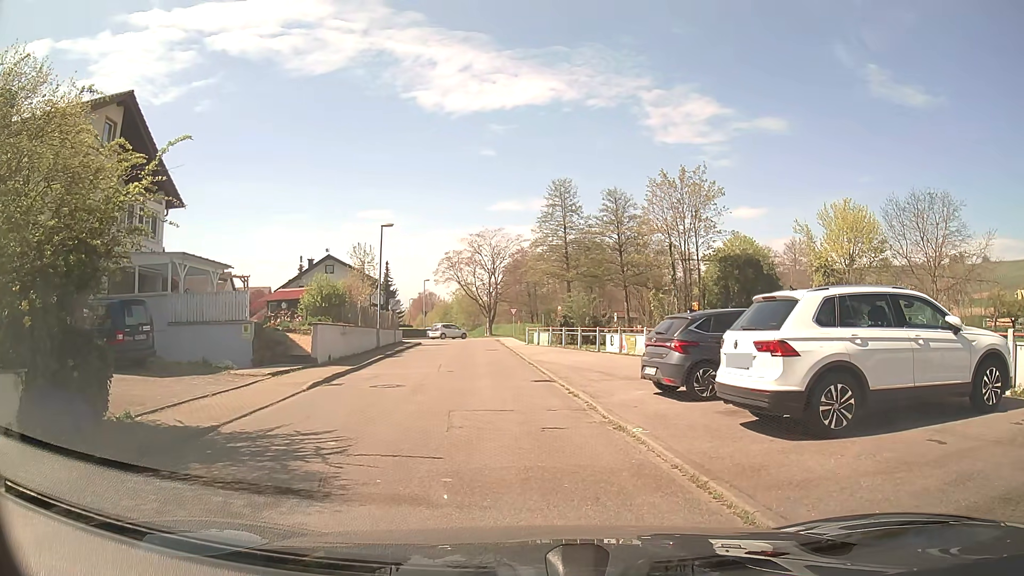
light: Day
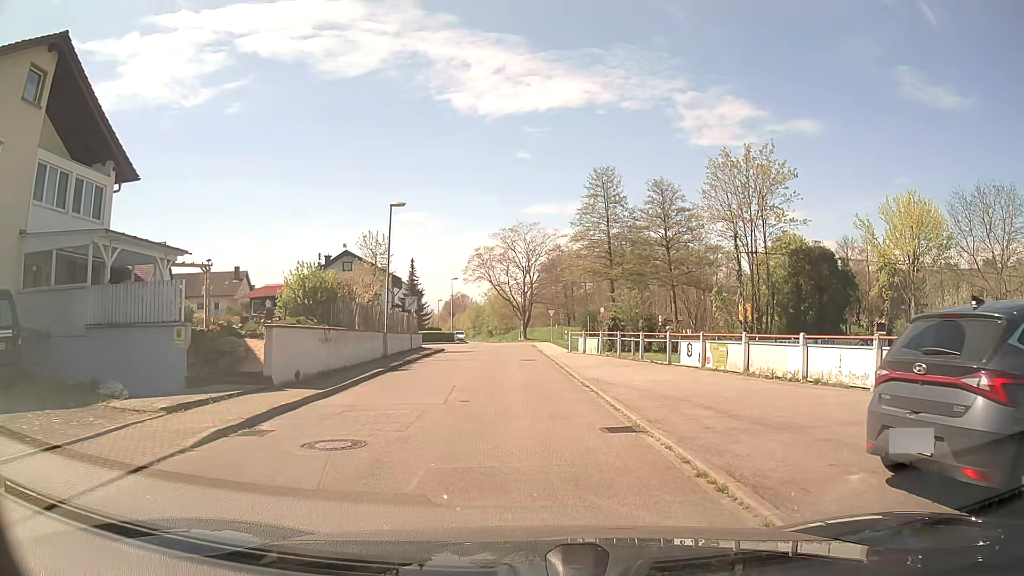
(-0.4, +7.4) m; -2°
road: residential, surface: asphalt
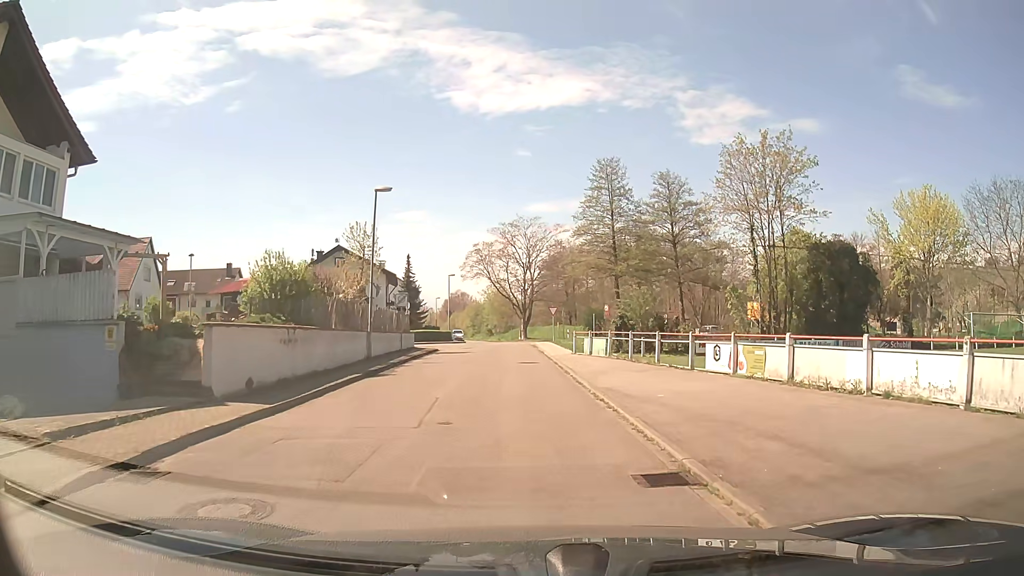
(0.0, +3.1) m; -1°
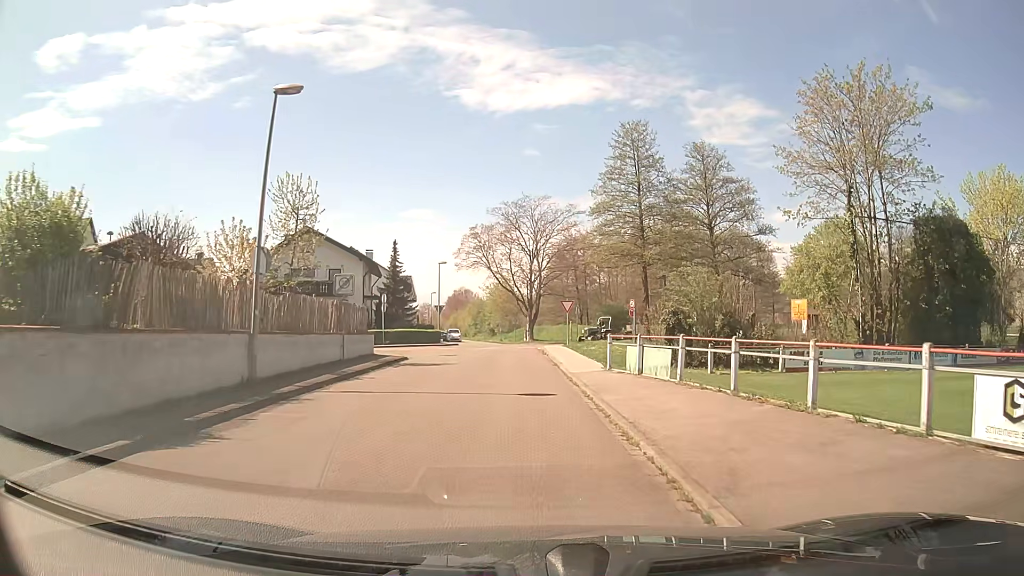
(+0.1, +11.6) m; 0°
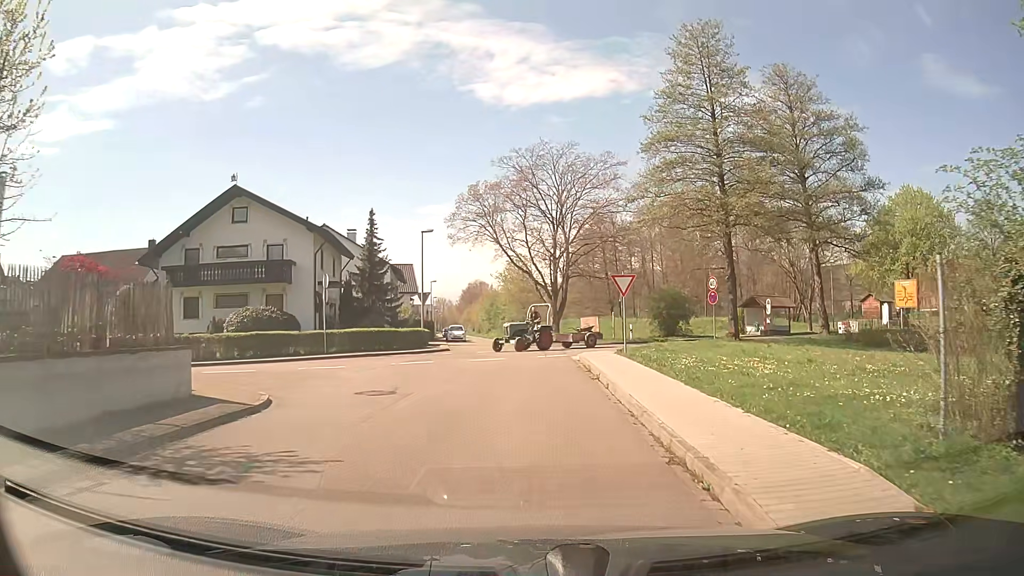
(-0.2, +16.5) m; -1°
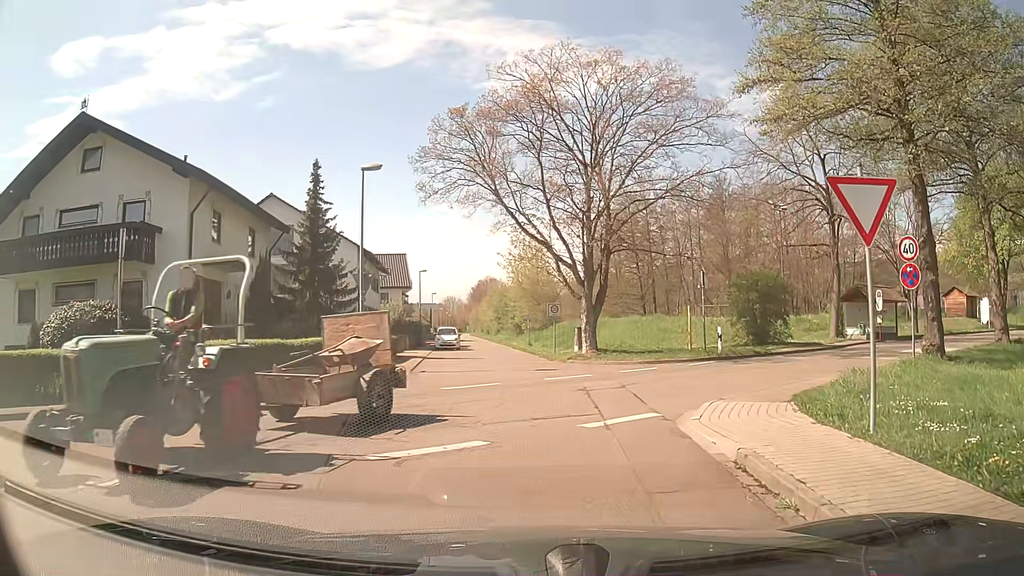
(-0.4, +15.4) m; -3°
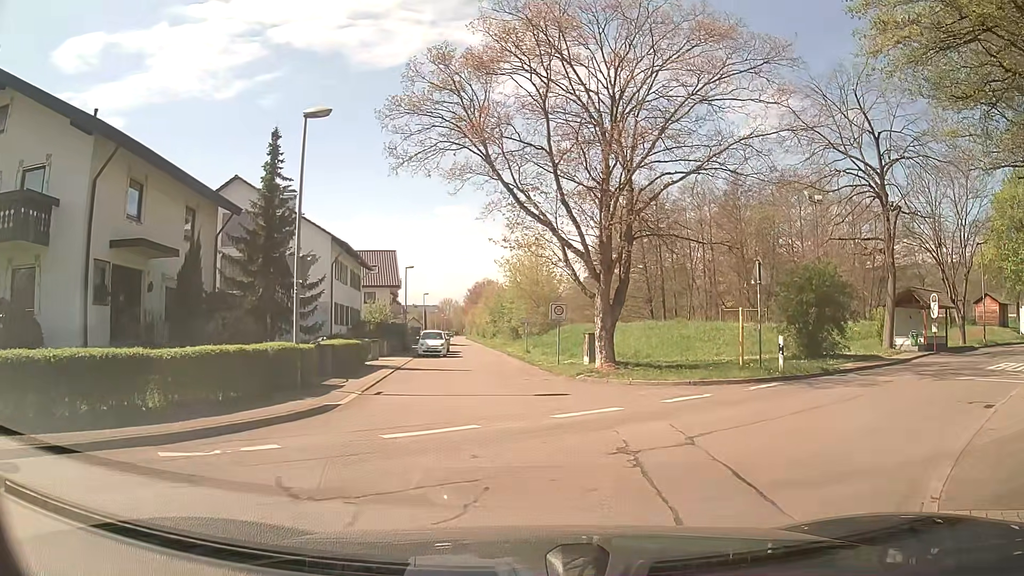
(+0.1, +5.9) m; +3°
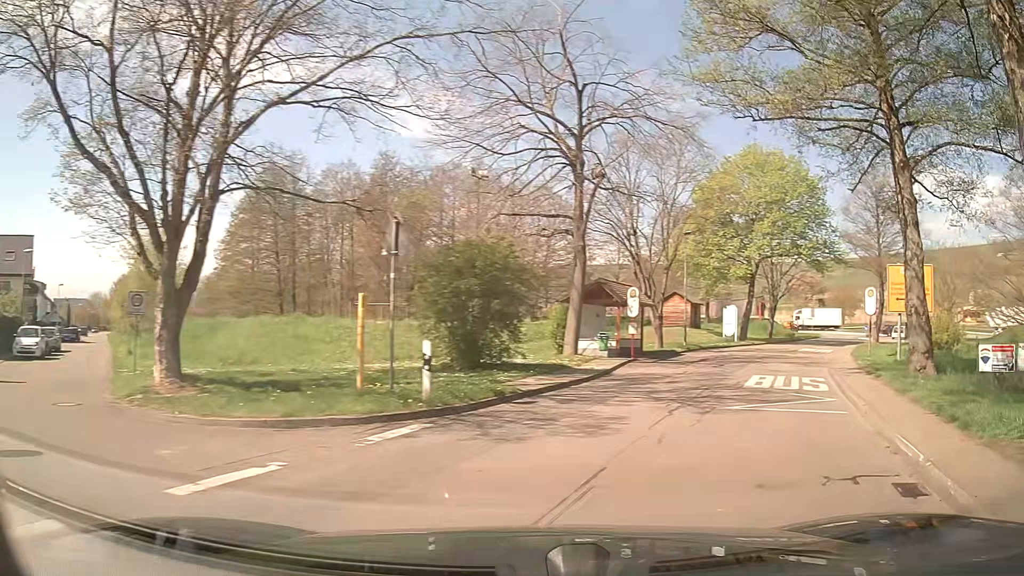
(+1.6, +7.1) m; +31°
(+2, +10) (+6, +19) (+10, +28) (+14, +37) (+19, +46) (+24, +54) (+31, +62) (+39, +68) (+48, +72) (+58, +72) m
